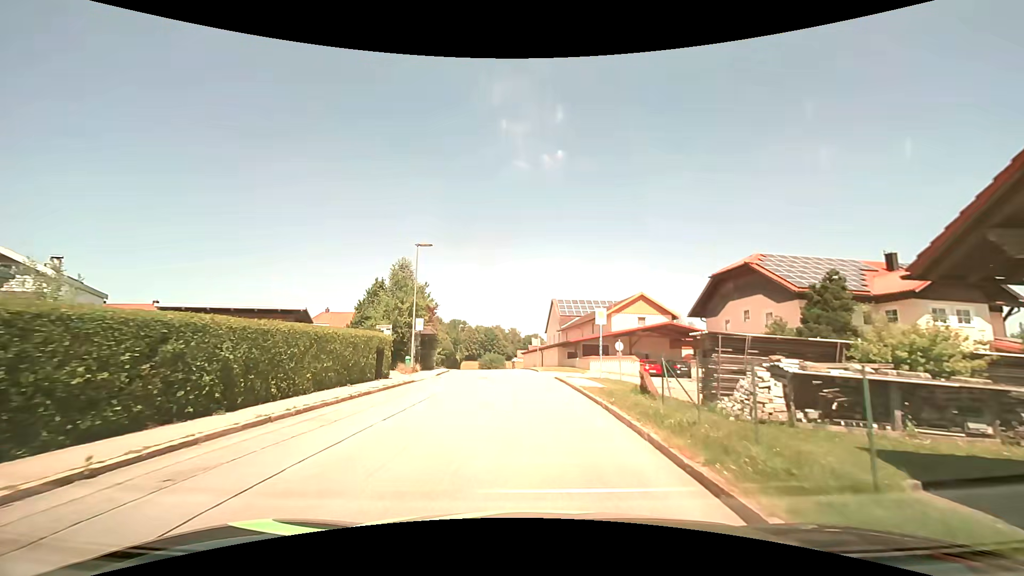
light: Day
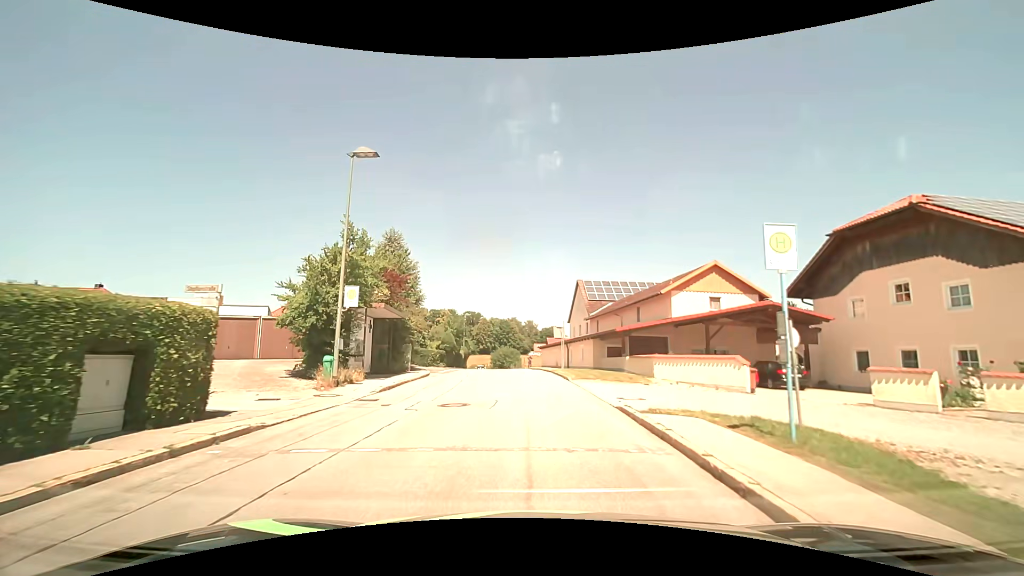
(-0.4, +14.2) m; -2°
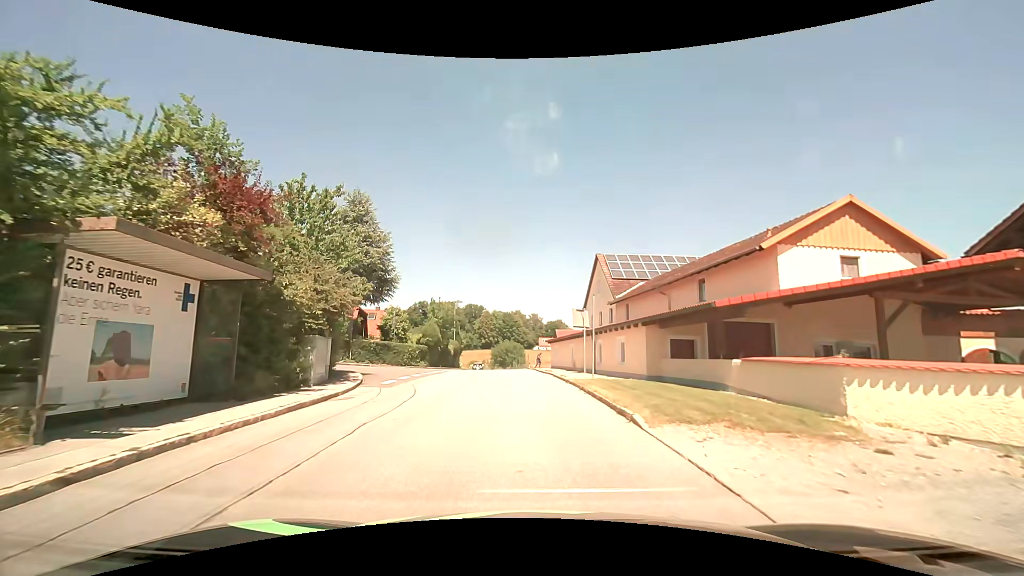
(-0.1, +13.0) m; -1°
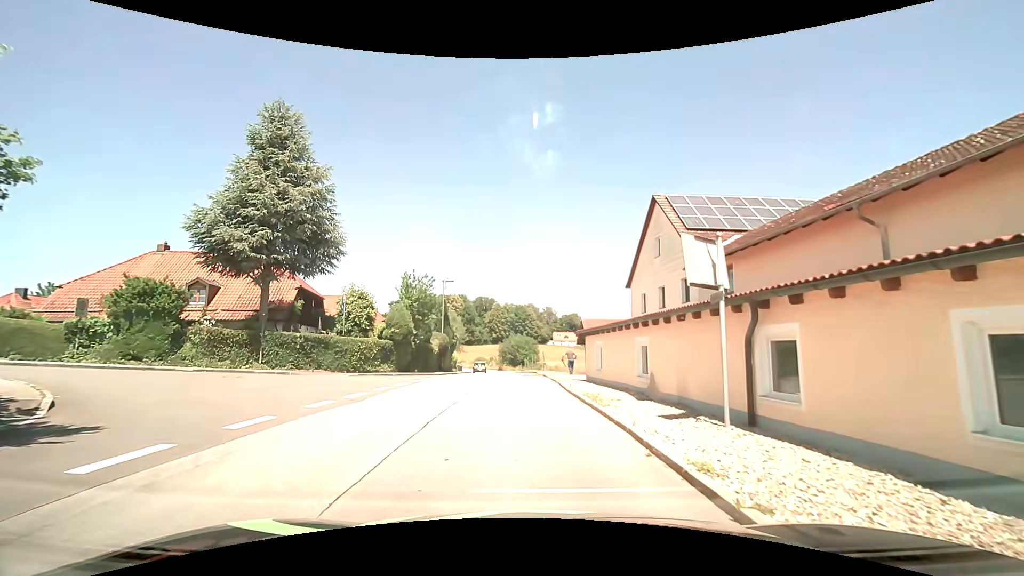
(-0.3, +15.9) m; -1°
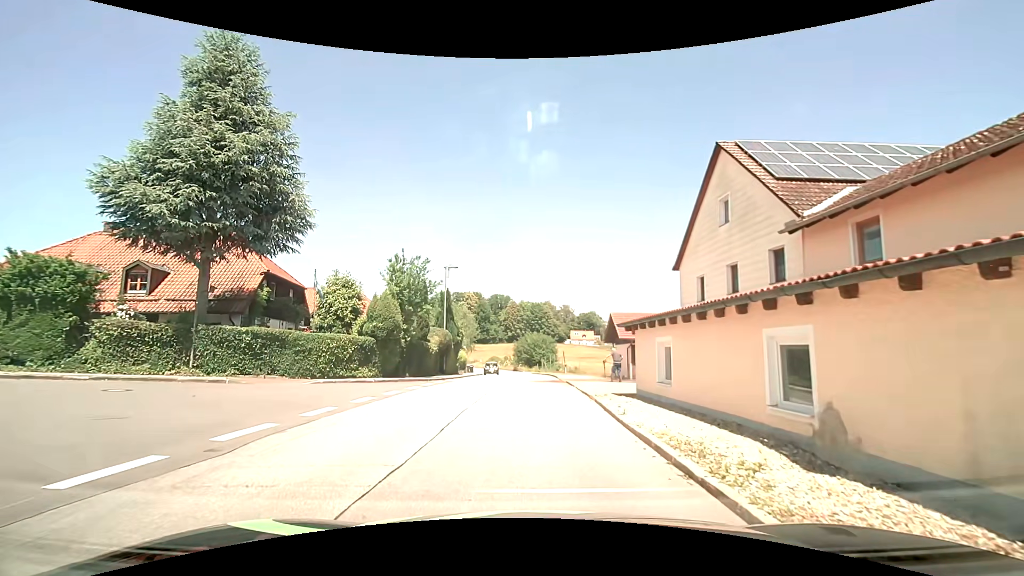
(-0.2, +6.9) m; -3°
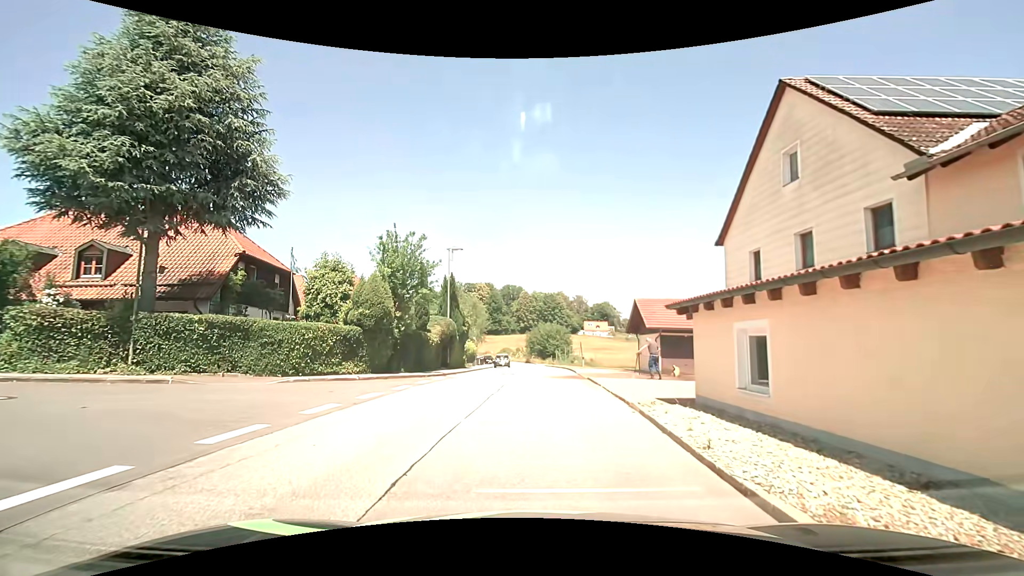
(0.0, +3.9) m; -1°
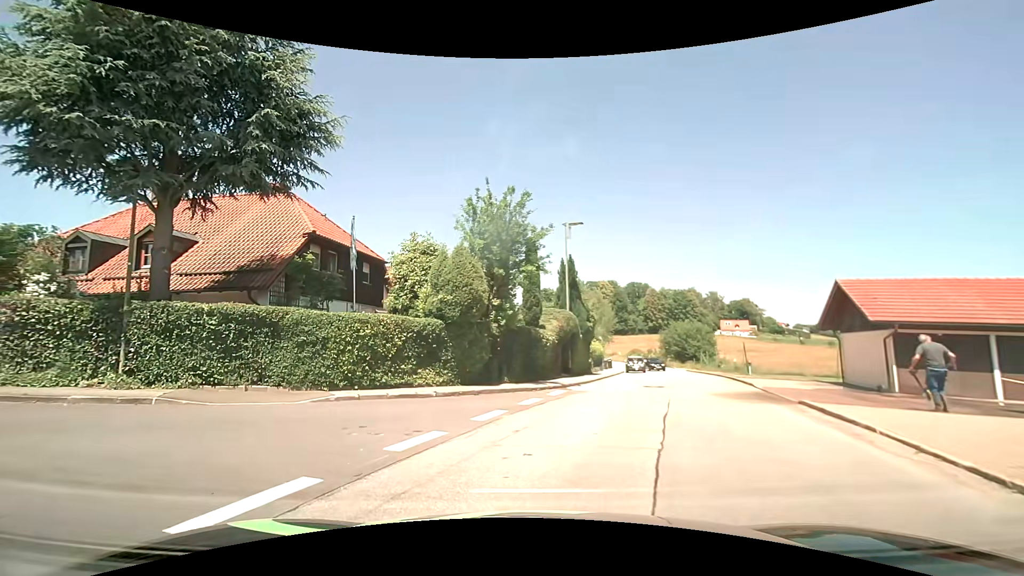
(-0.4, +7.1) m; -14°
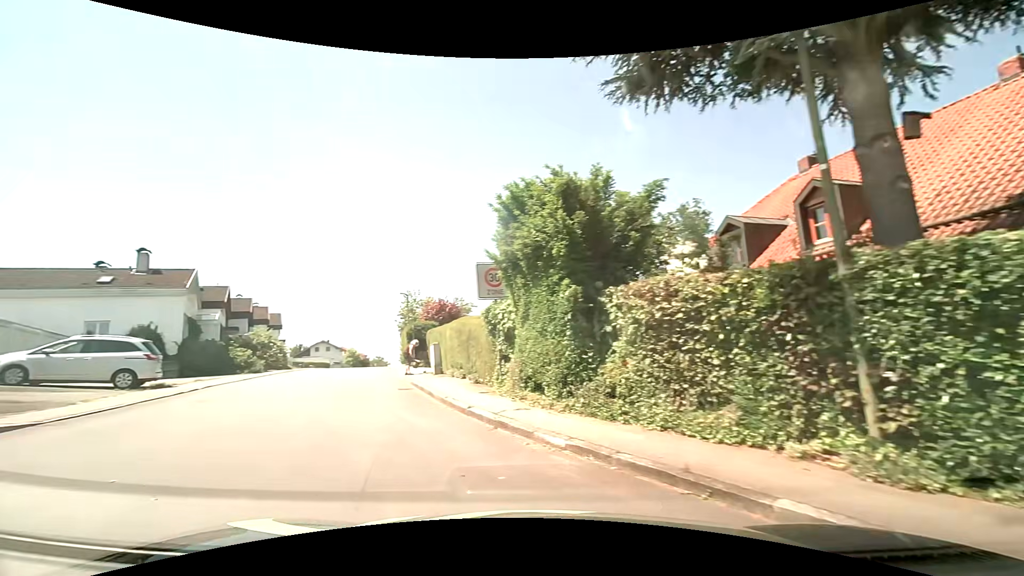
(-4.4, +8.3) m; -64°
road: residential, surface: asphalt
(-3, +9) (-7, +19) (-11, +28) (-14, +37) (-18, +47) (-21, +56) (-23, +66) (-26, +76) (-29, +85) (-32, +95) m
